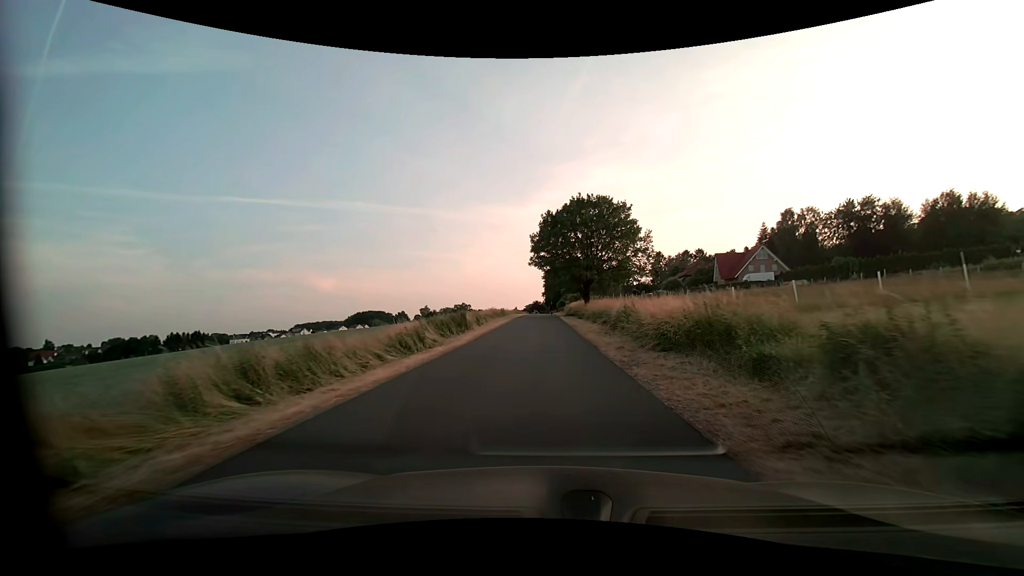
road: residential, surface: asphalt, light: Day
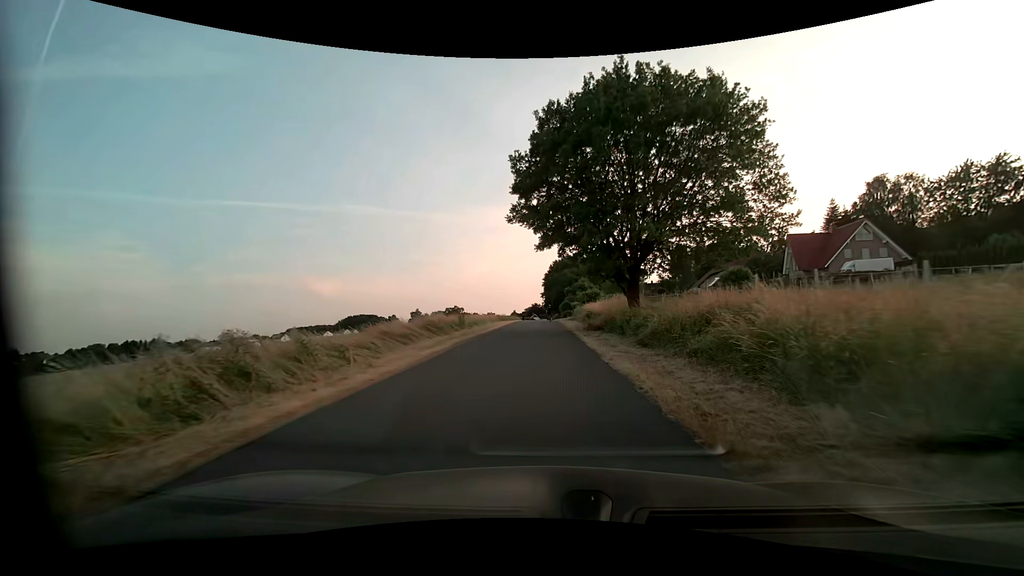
(+0.1, +32.0) m; 0°
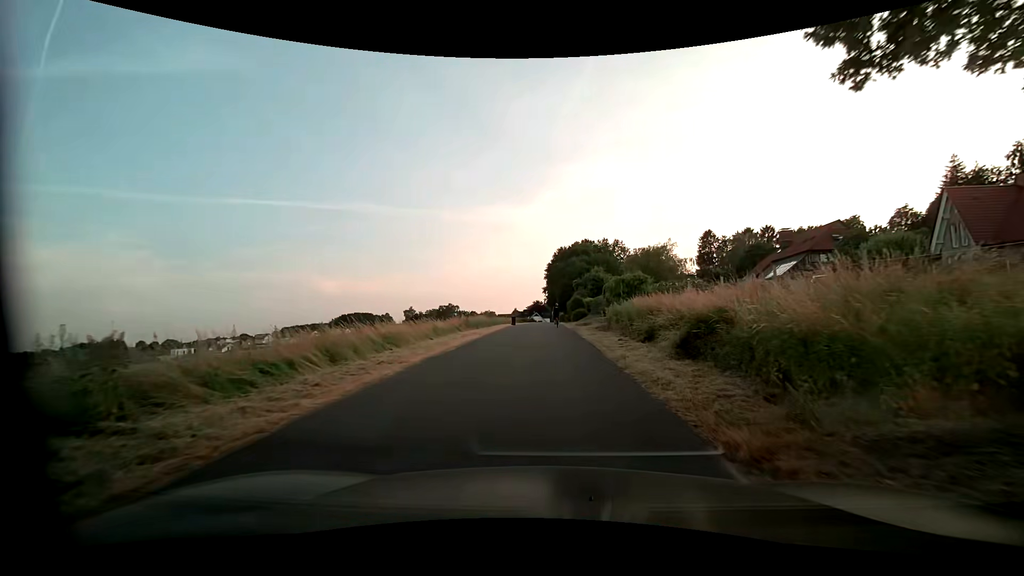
(-0.1, +28.6) m; -1°
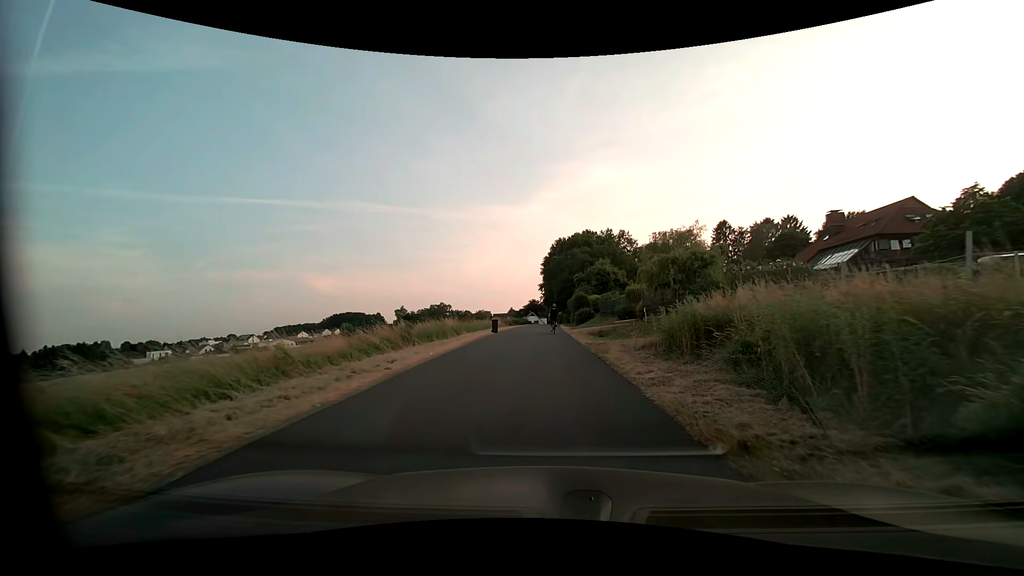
(+0.2, +15.1) m; +1°
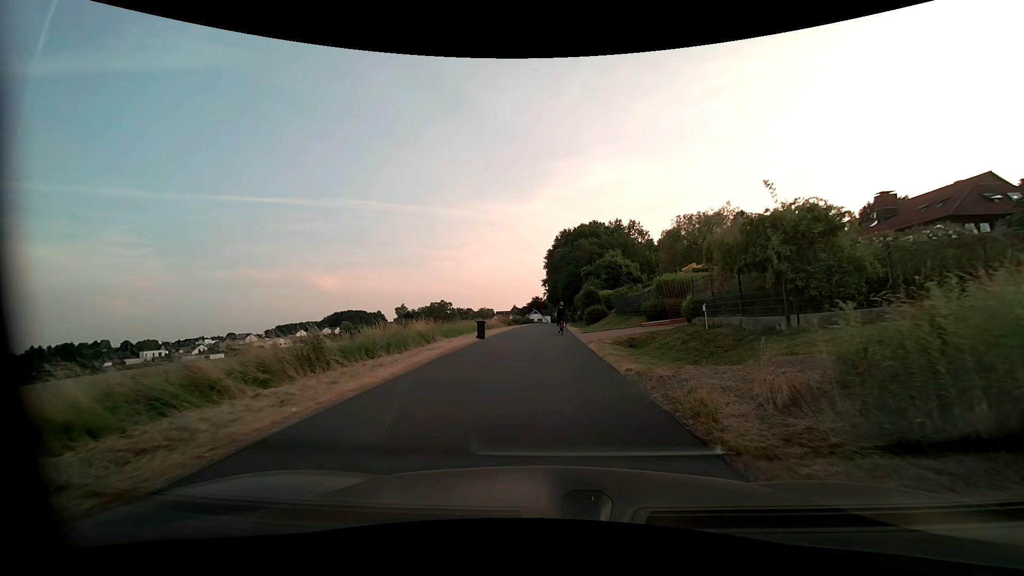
(0.0, +8.9) m; 0°
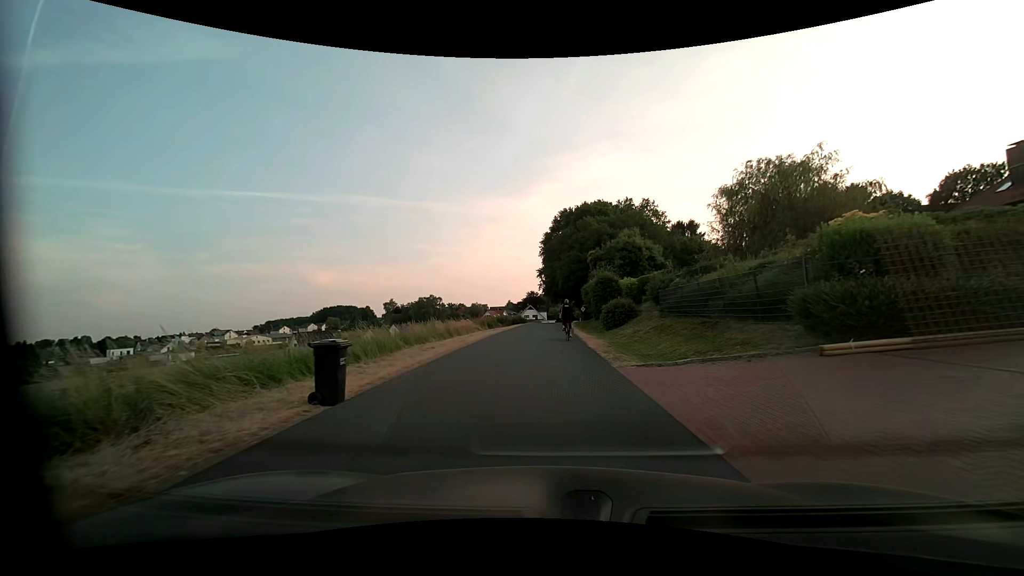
(0.0, +17.5) m; +1°
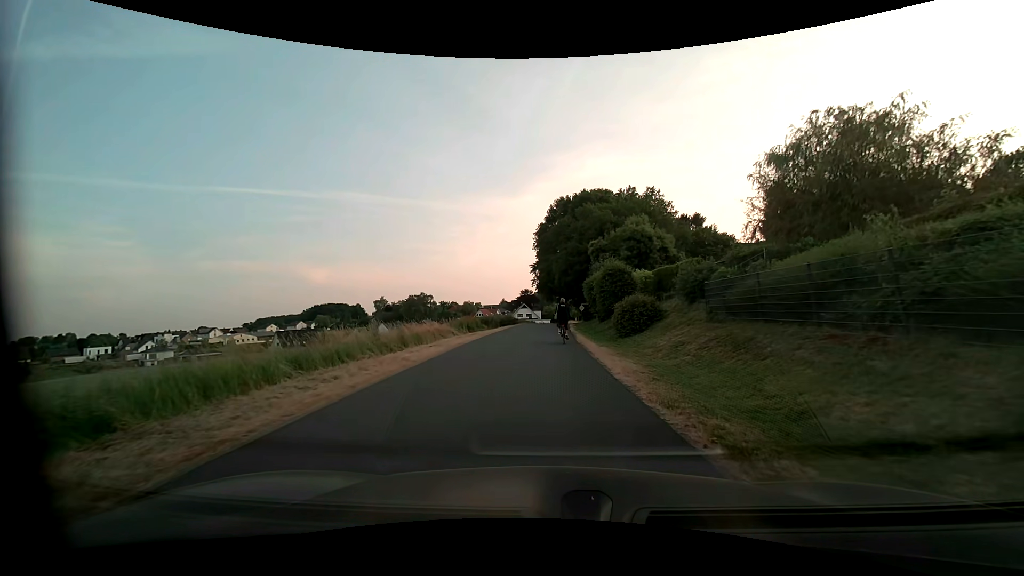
(0.0, +8.2) m; +1°
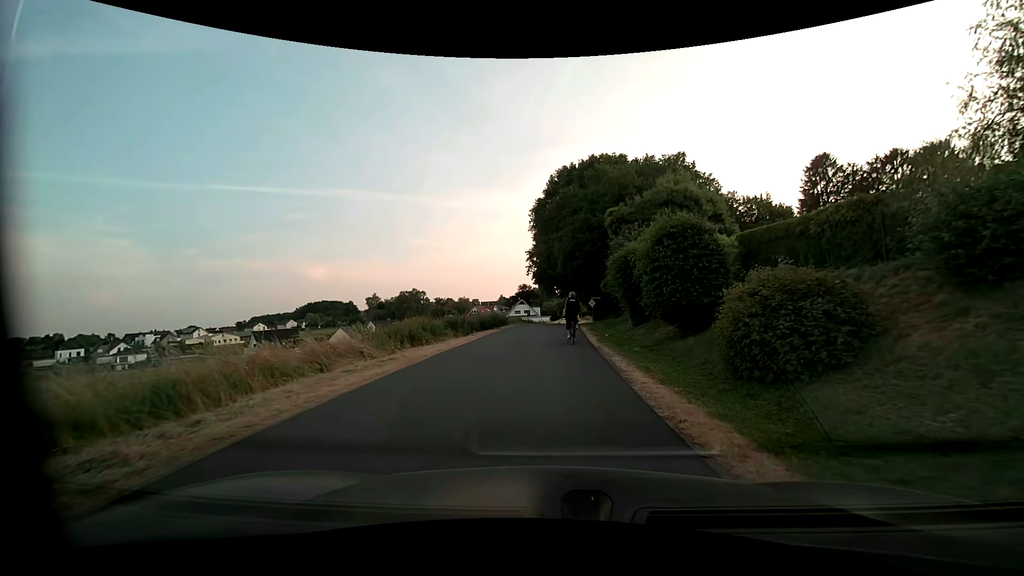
(-0.1, +14.8) m; 0°
